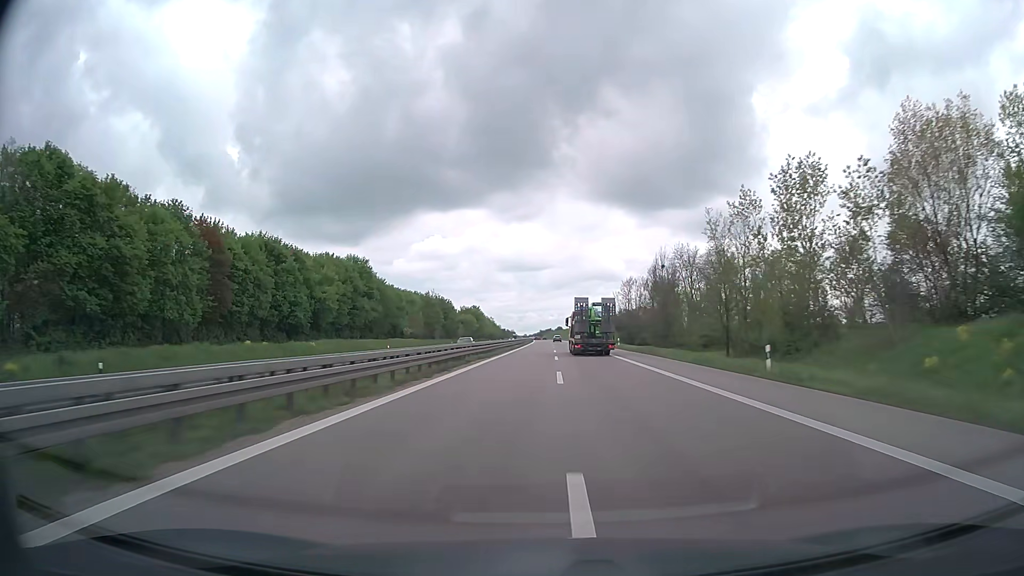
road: trunk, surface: asphalt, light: Day
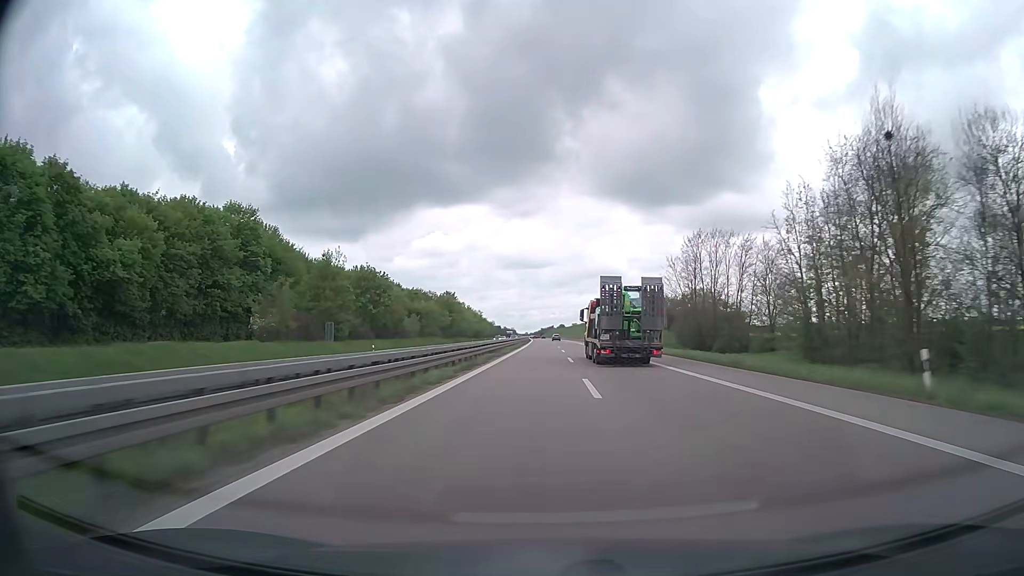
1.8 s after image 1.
(0.0, +58.6) m; 0°
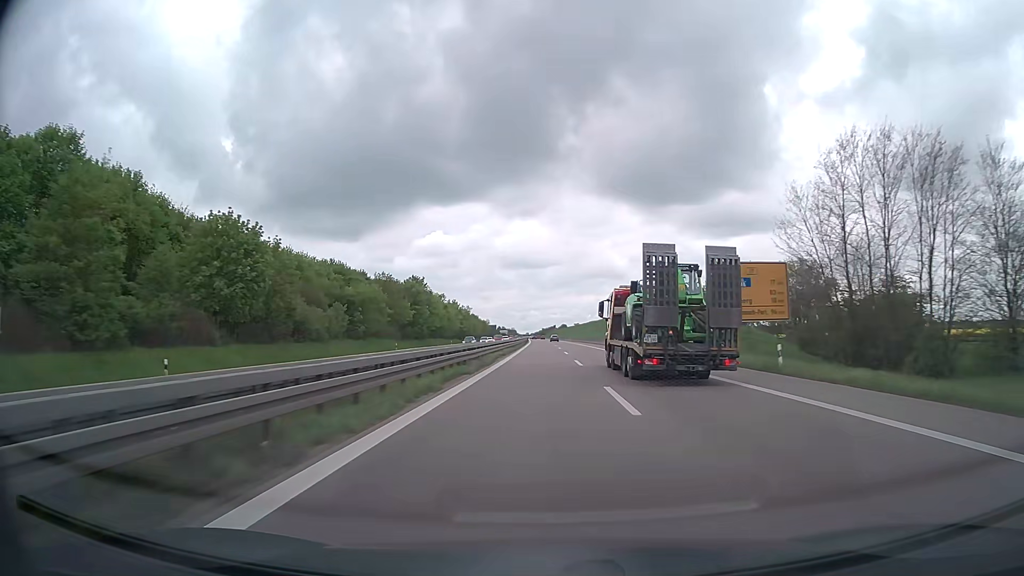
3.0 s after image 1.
(-0.1, +39.0) m; 0°
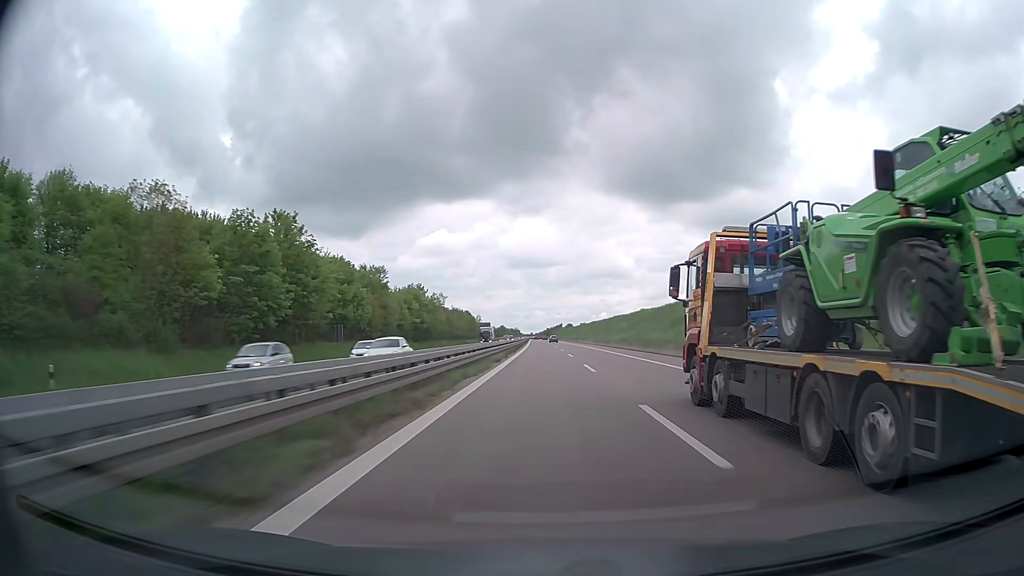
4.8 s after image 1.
(-0.2, +58.5) m; 0°
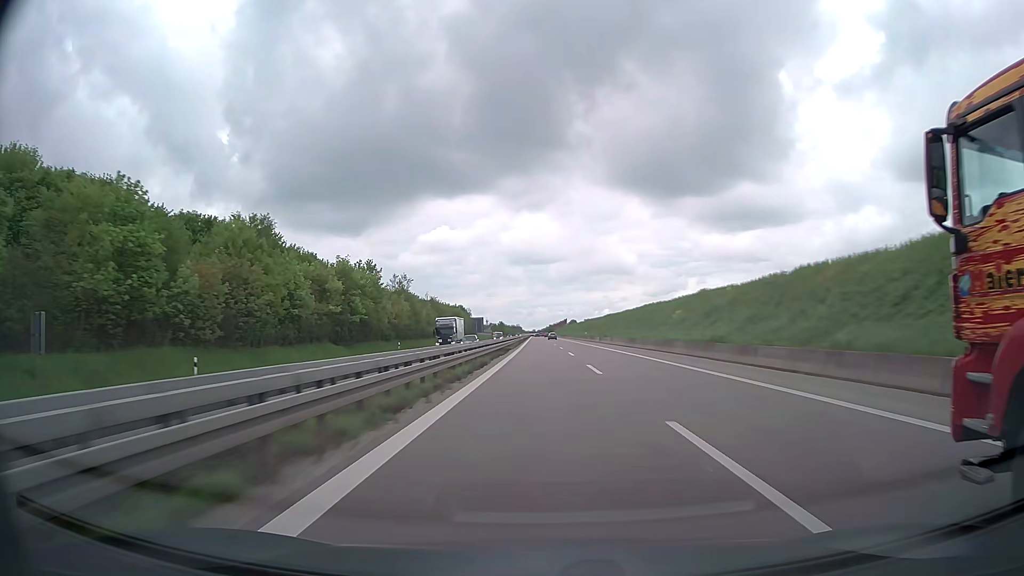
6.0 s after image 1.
(-0.1, +38.7) m; 0°
